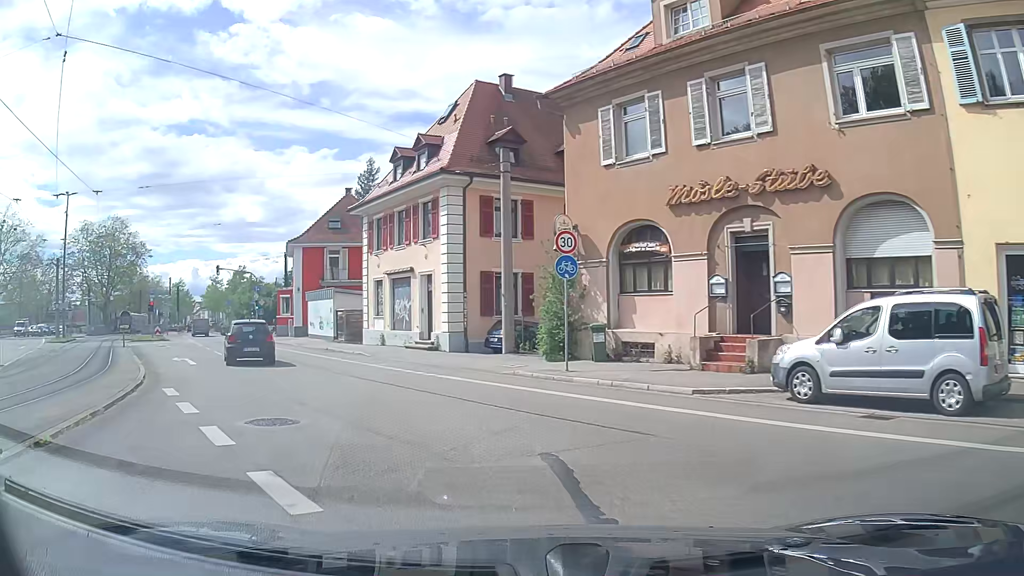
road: tertiary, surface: asphalt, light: Day
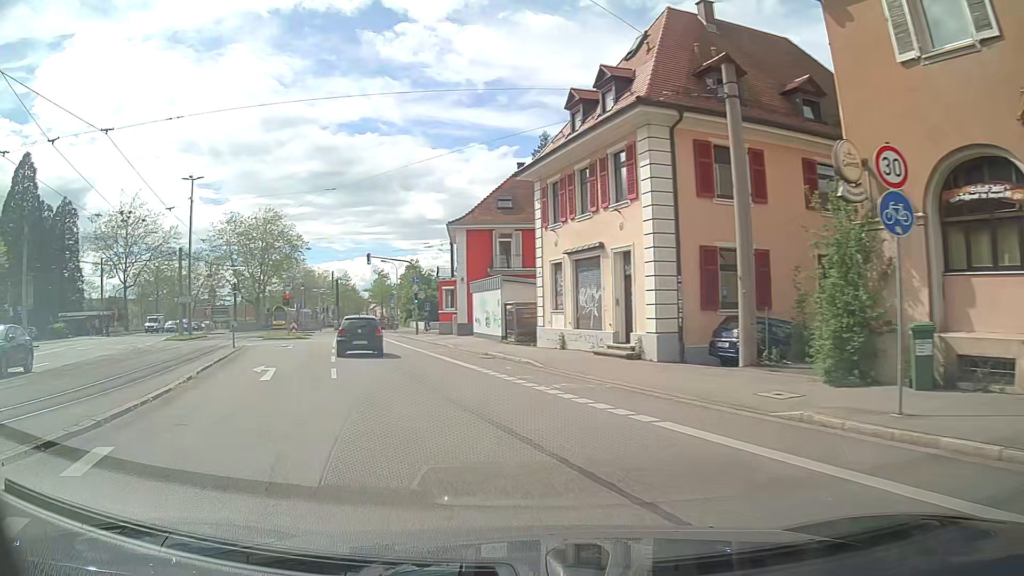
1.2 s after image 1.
(-1.0, +8.3) m; -16°
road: secondary
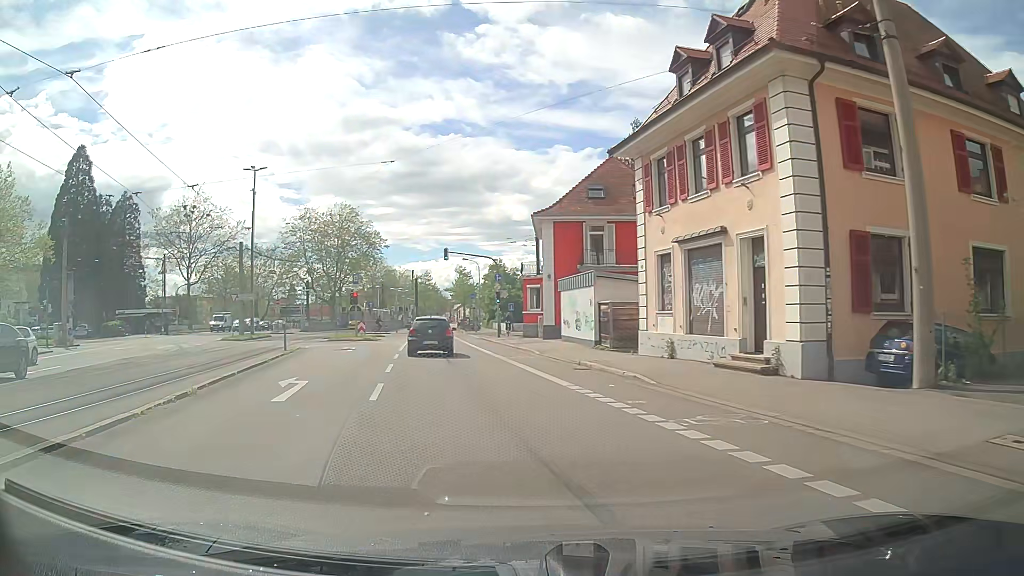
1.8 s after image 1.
(-0.2, +4.4) m; -7°
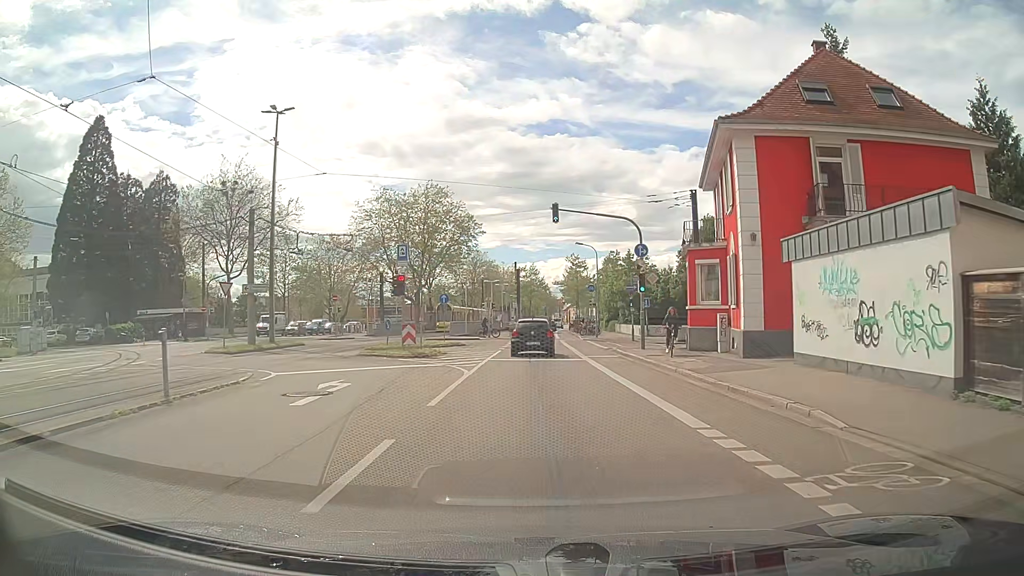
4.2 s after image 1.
(-1.8, +18.7) m; -9°
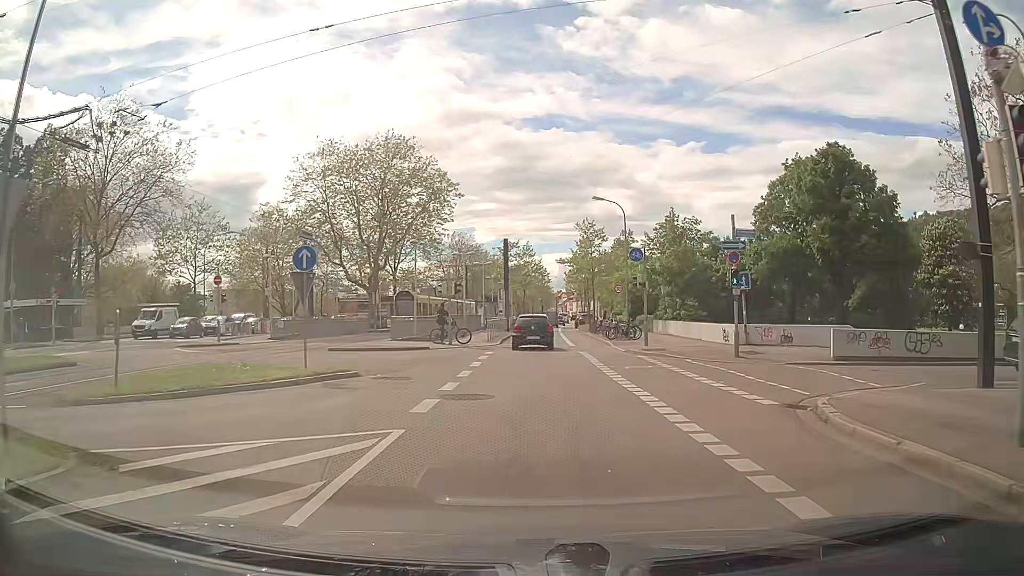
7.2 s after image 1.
(+0.3, +23.7) m; +1°
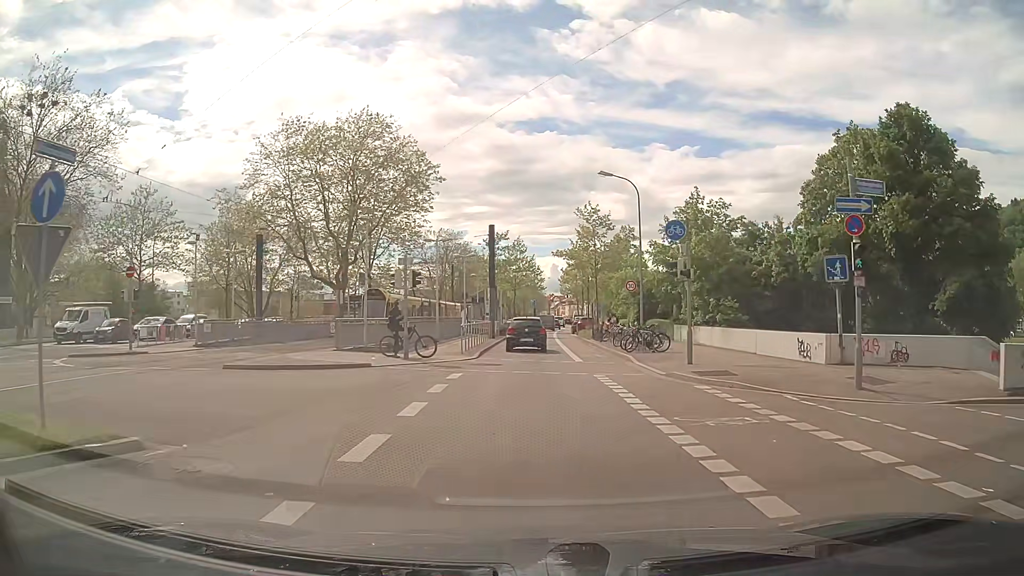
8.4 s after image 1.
(0.0, +9.0) m; +1°
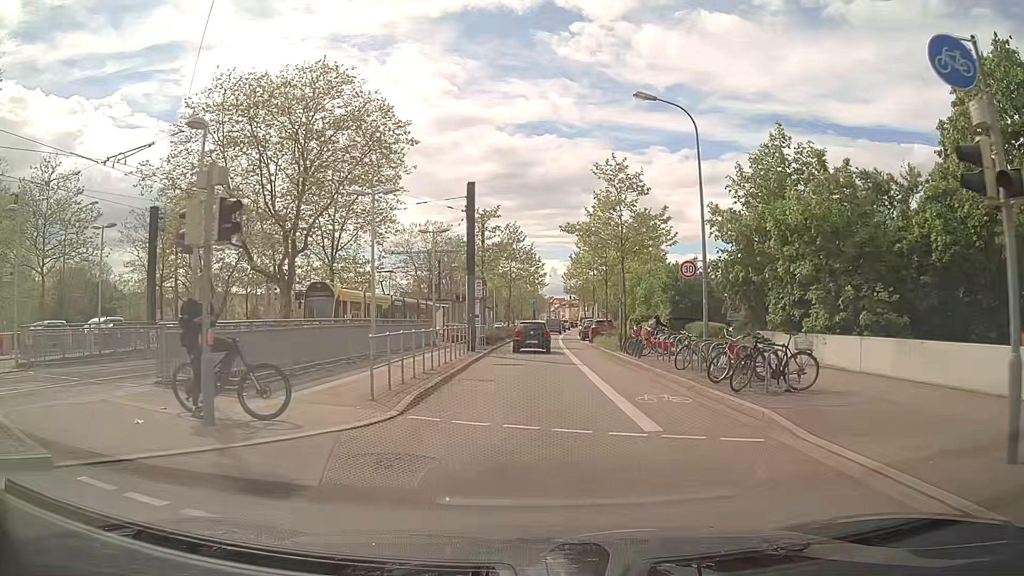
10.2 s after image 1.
(0.0, +13.7) m; 0°
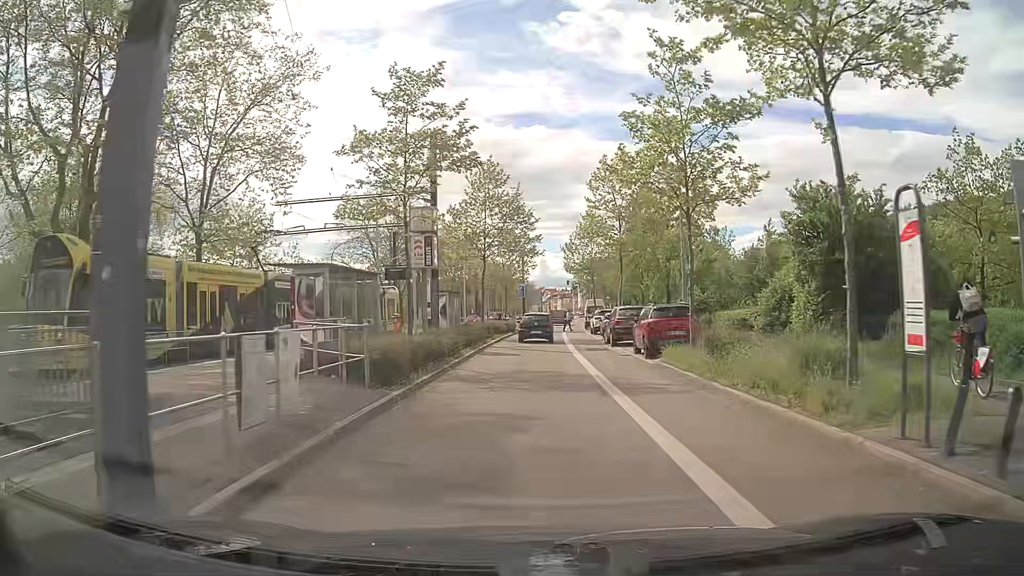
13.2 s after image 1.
(+0.4, +23.5) m; +1°
(0, +10) (0, +20) (0, +30) (+1, +40) (+1, +50) (+2, +60) (+2, +70) (+3, +80) (+4, +90) (+5, +100) m
